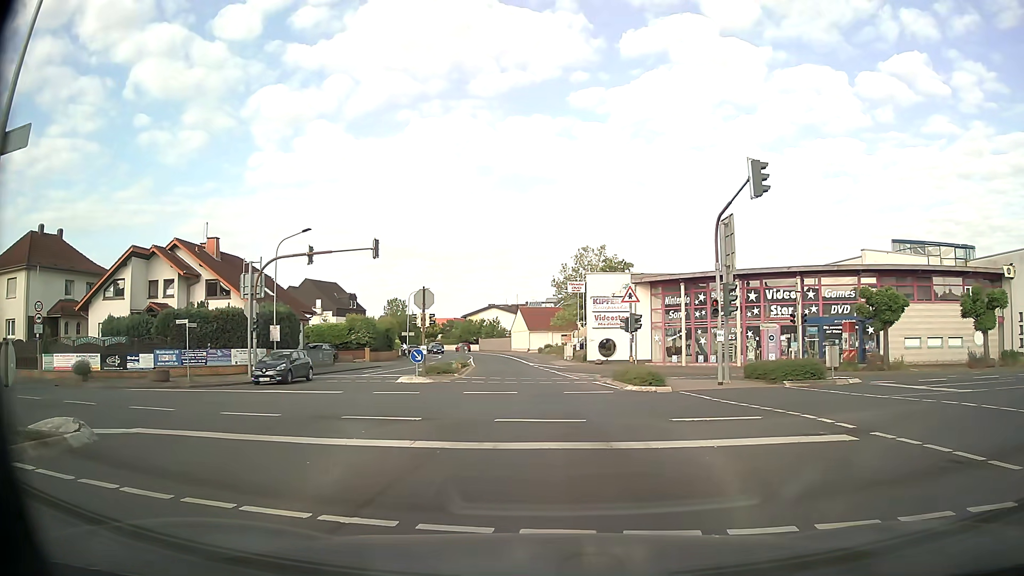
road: secondary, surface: asphalt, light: Day
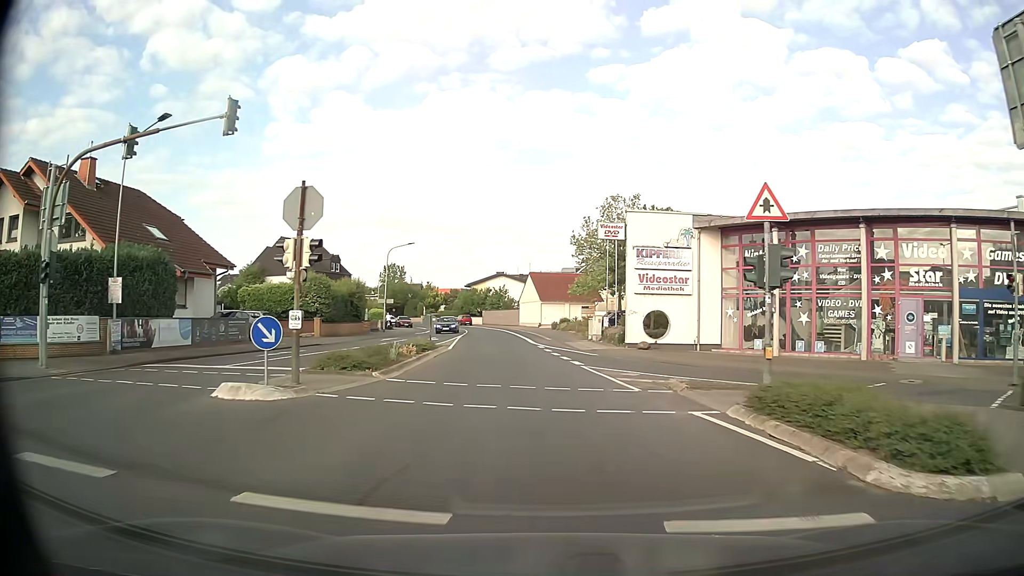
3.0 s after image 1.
(-0.2, +17.5) m; -1°
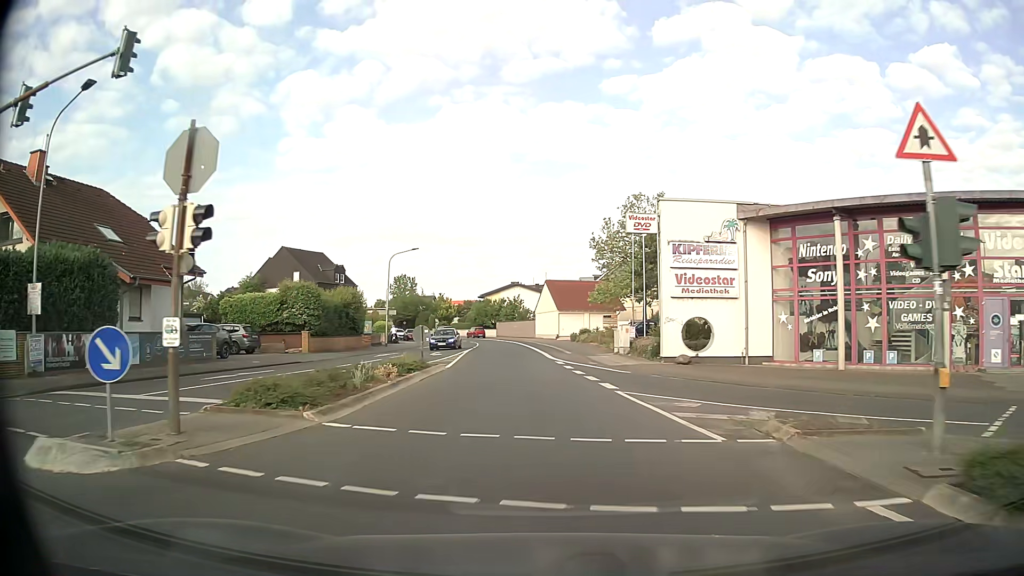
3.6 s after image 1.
(0.0, +5.5) m; -1°
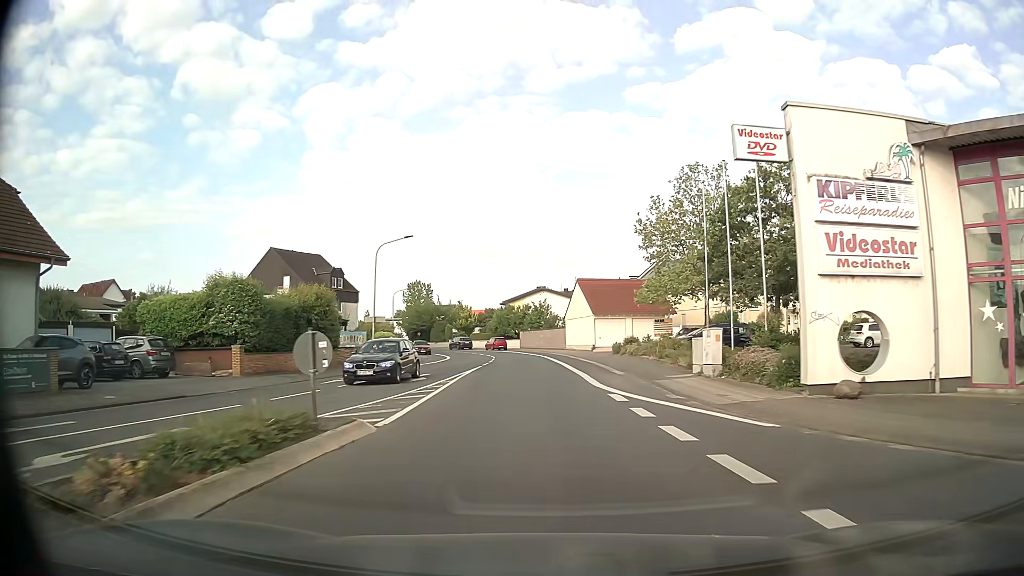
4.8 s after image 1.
(-0.3, +12.9) m; -2°
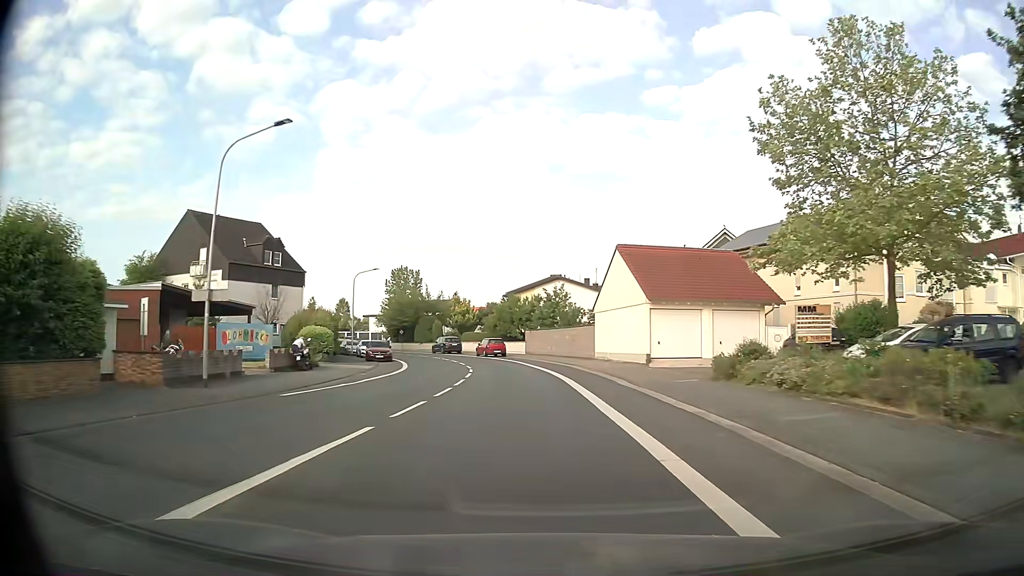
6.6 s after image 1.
(-0.4, +23.1) m; -2°
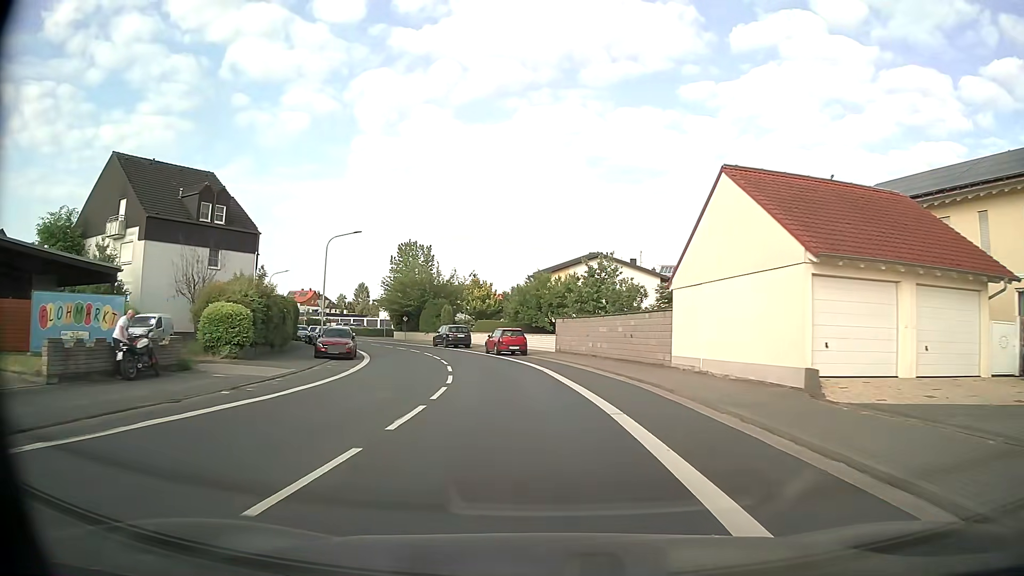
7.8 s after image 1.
(-0.2, +16.2) m; -2°
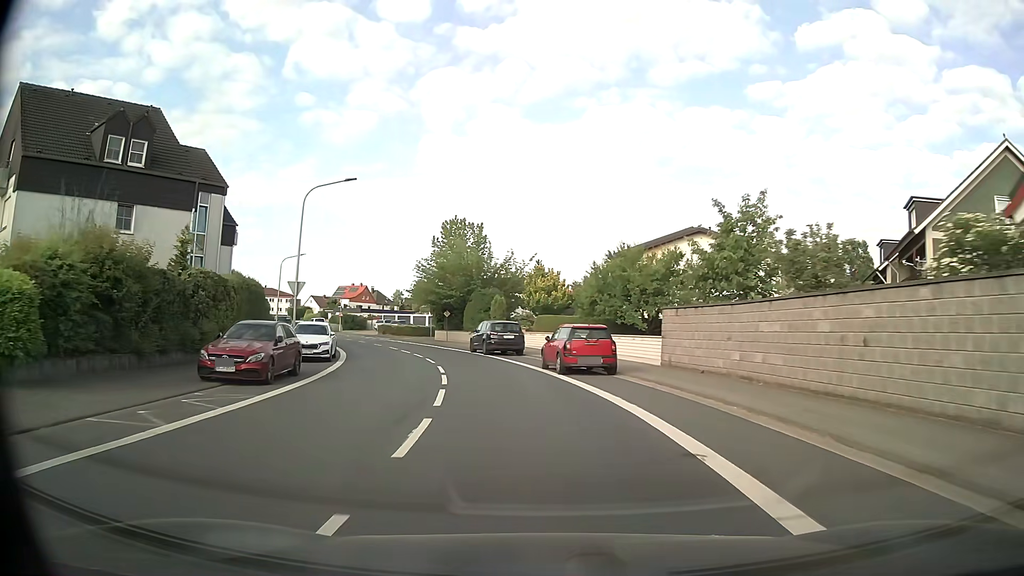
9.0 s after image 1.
(-0.9, +16.3) m; -7°
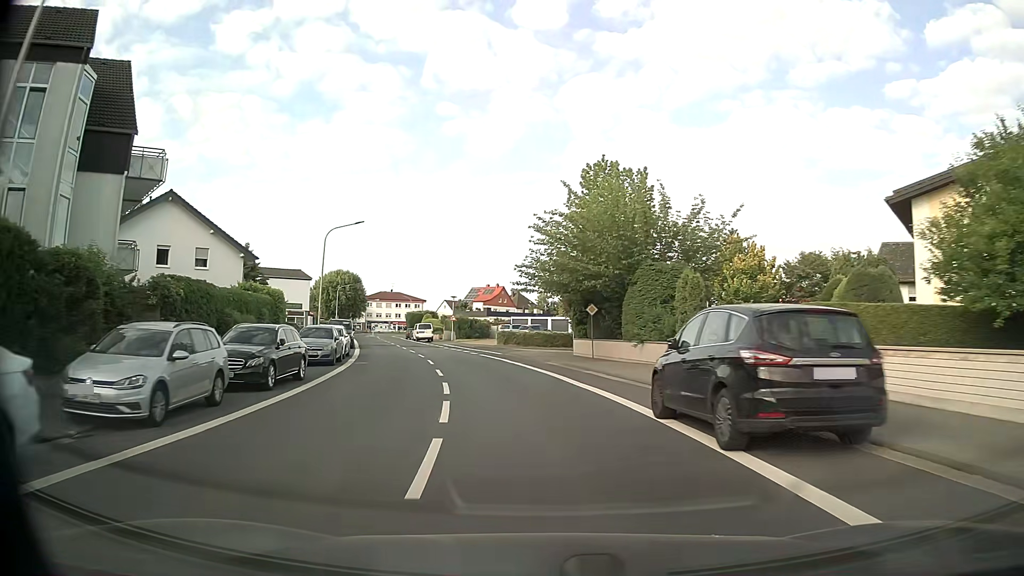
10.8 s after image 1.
(-2.5, +24.5) m; -12°
(0, +10) (-2, +20) (-4, +30) (-6, +39) (-9, +49) (-12, +59) (-15, +68) (-17, +78) (-20, +87) (-23, +97) m
